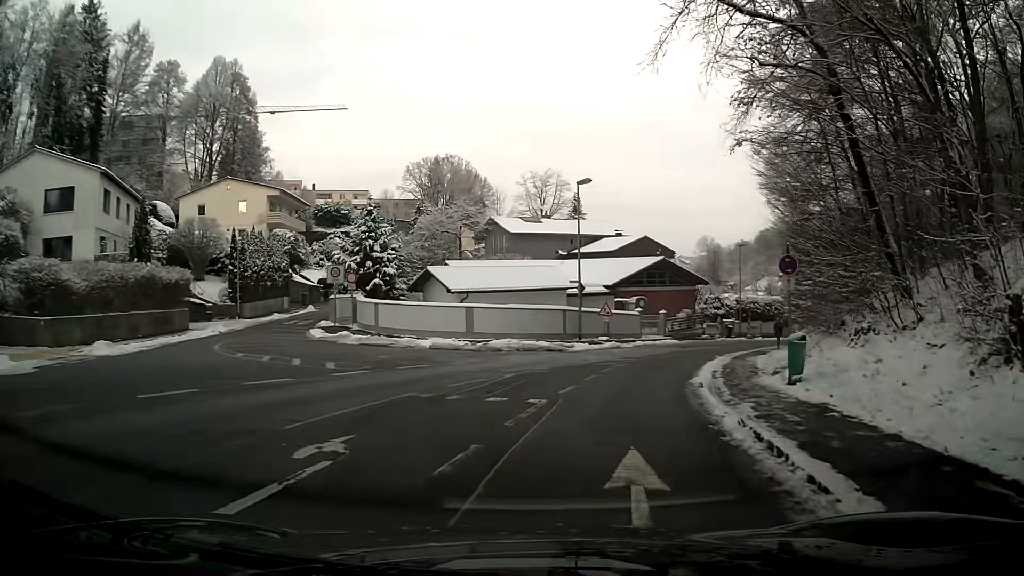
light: Day
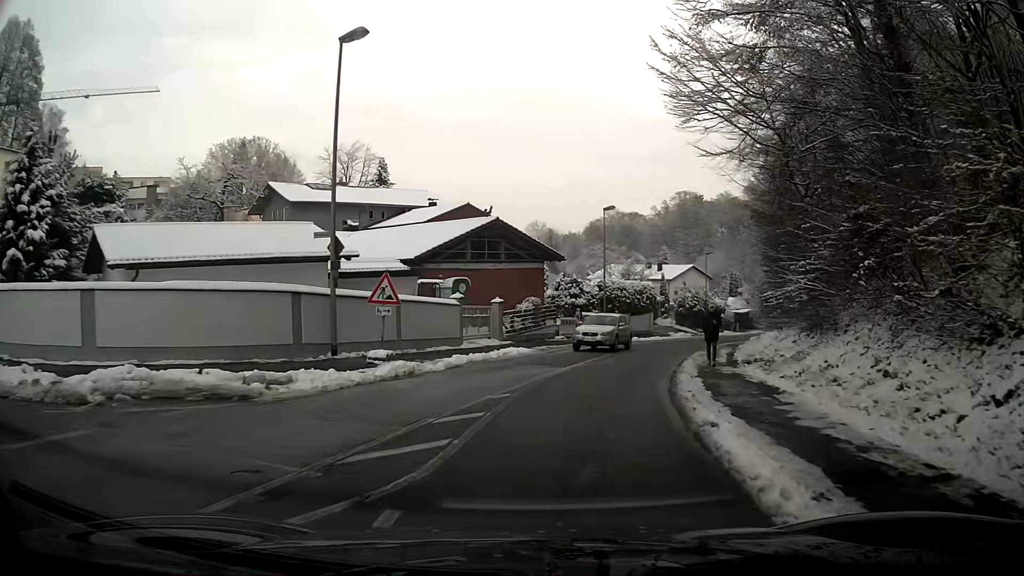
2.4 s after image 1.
(+2.6, +17.8) m; +16°
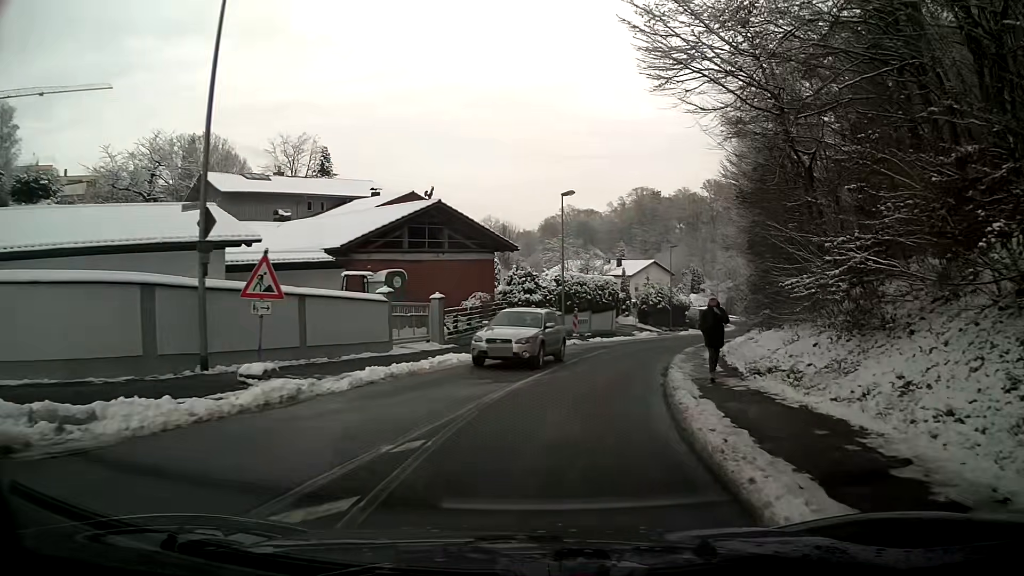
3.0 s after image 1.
(+0.2, +4.6) m; +4°
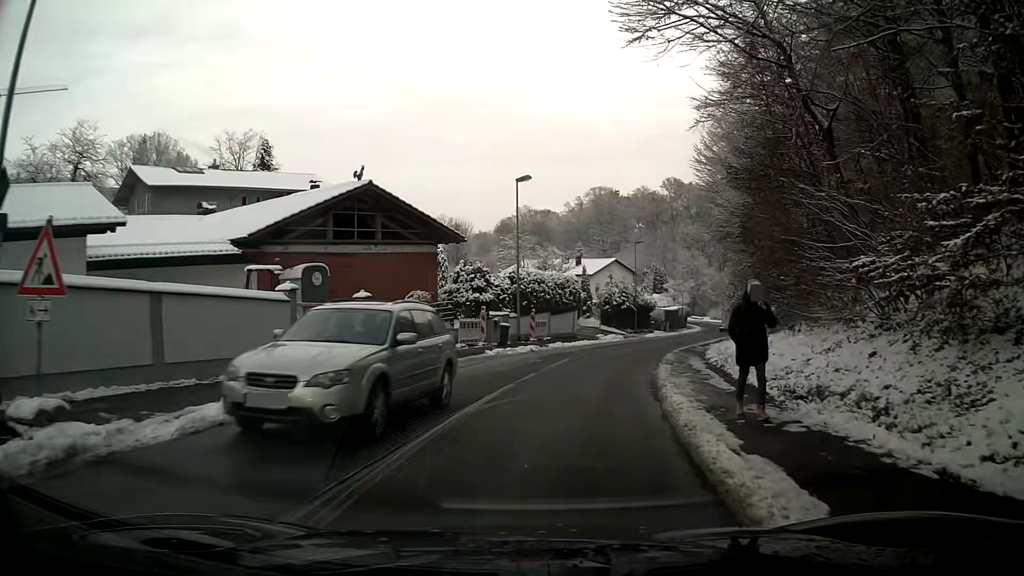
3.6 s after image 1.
(+0.1, +4.6) m; +3°
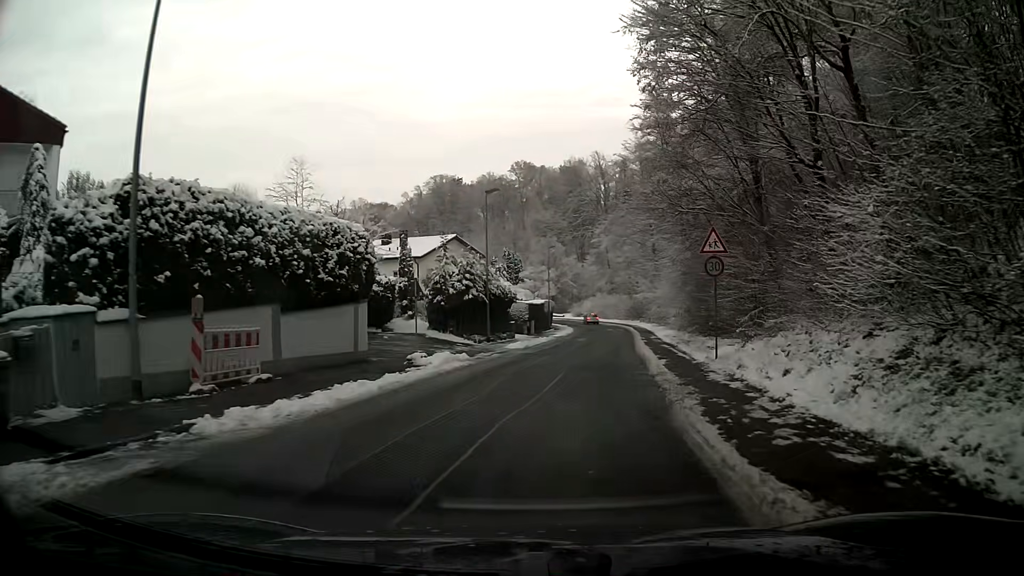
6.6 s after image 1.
(+2.7, +23.5) m; +13°
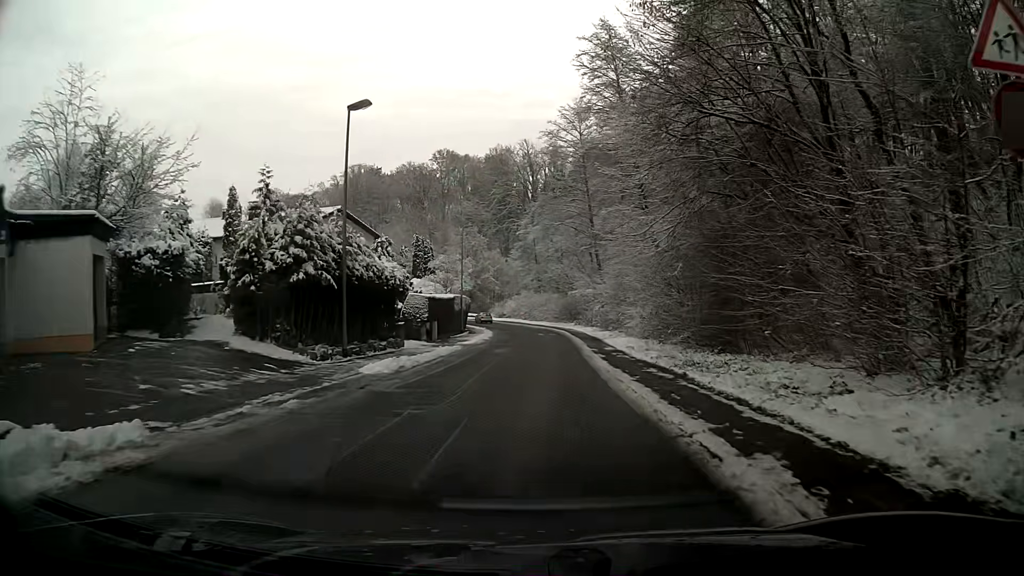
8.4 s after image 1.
(+0.8, +14.6) m; +6°
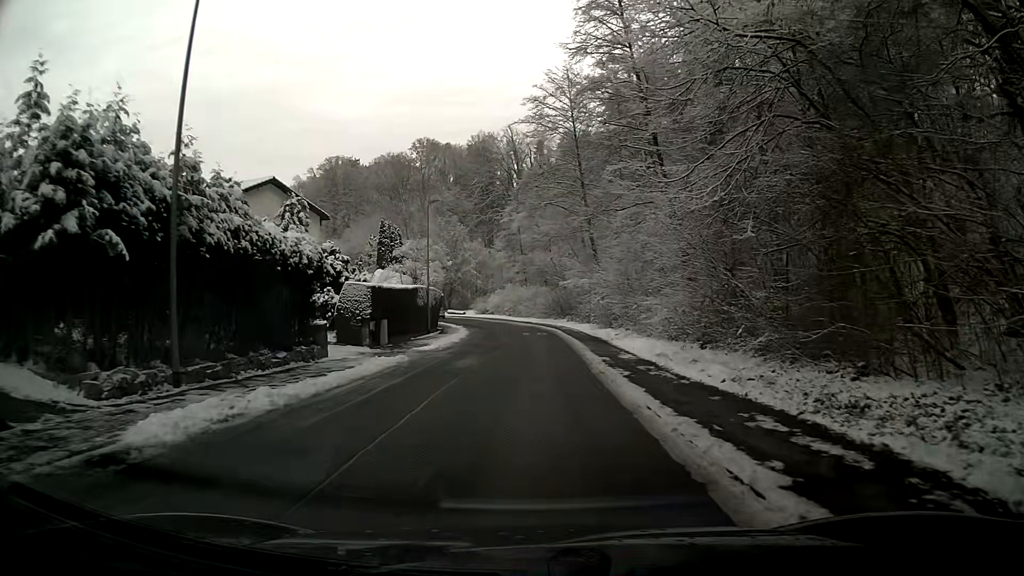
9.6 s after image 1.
(+0.1, +9.9) m; +1°
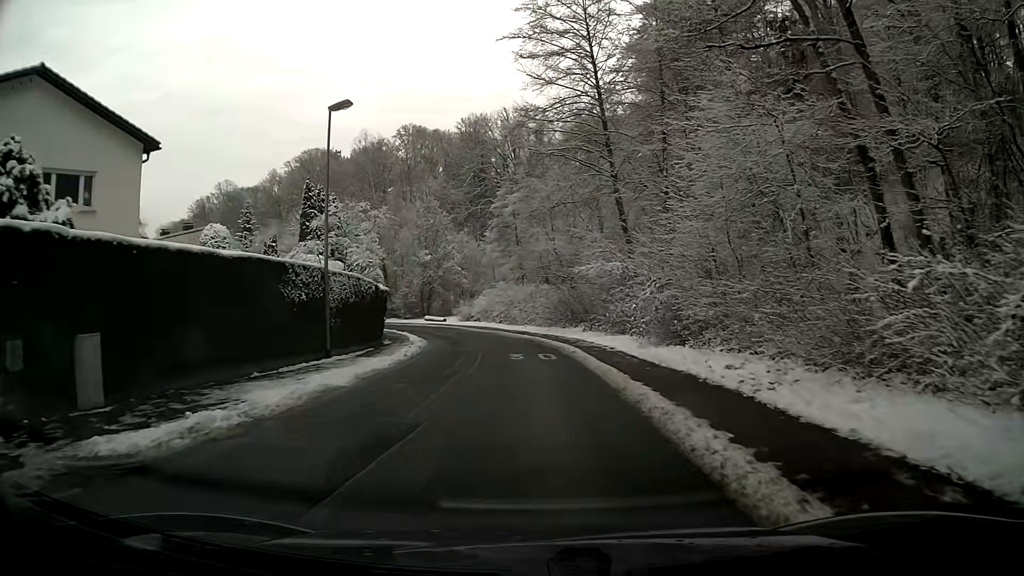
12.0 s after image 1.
(0.0, +20.0) m; 0°
(0, +10) (0, +20) (-1, +30) (-3, +40) (-5, +50) (-9, +59) (-13, +68) (-18, +77) (-24, +85) (-30, +92) m
